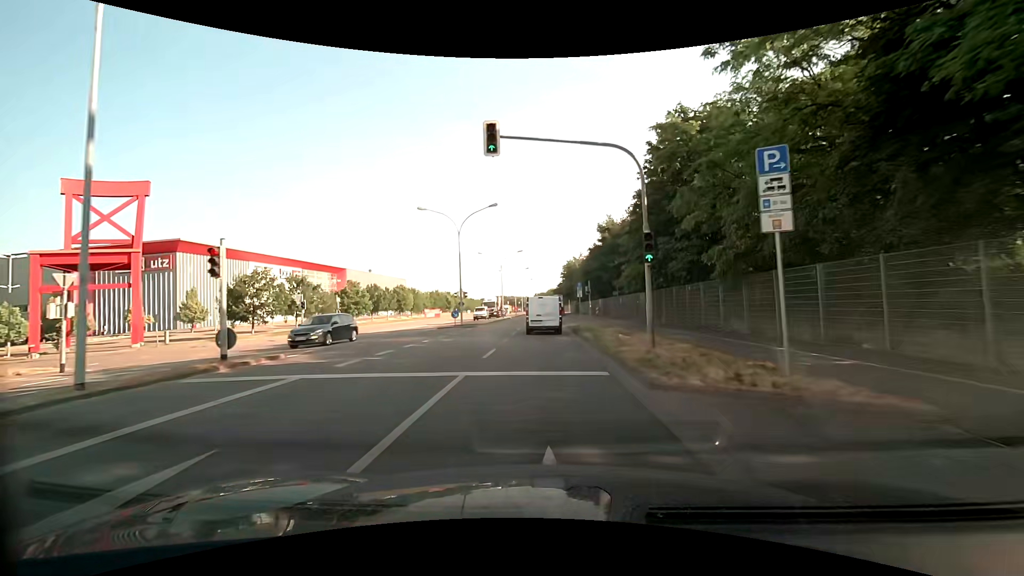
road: secondary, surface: asphalt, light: Day
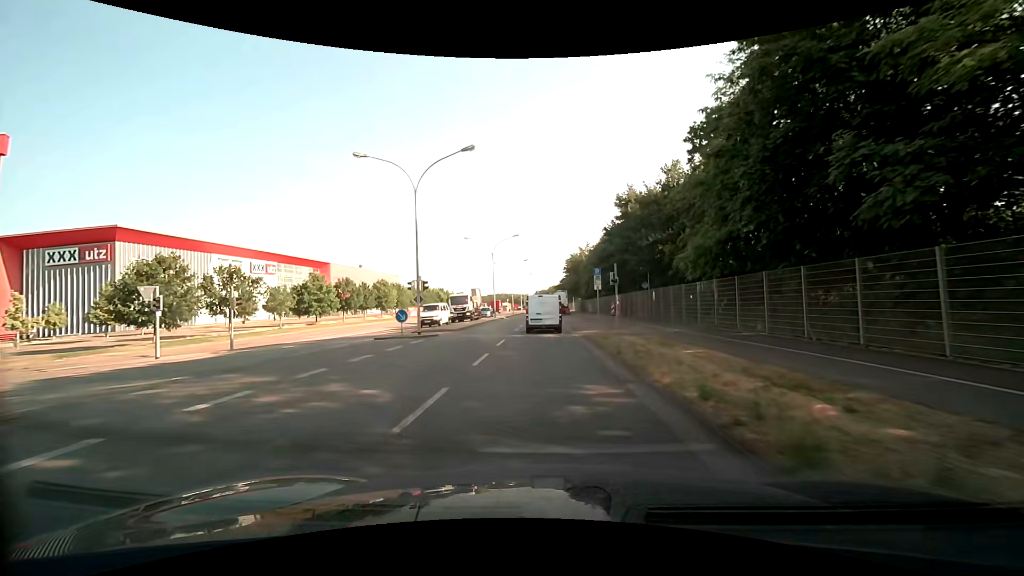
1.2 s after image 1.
(0.0, +14.1) m; 0°
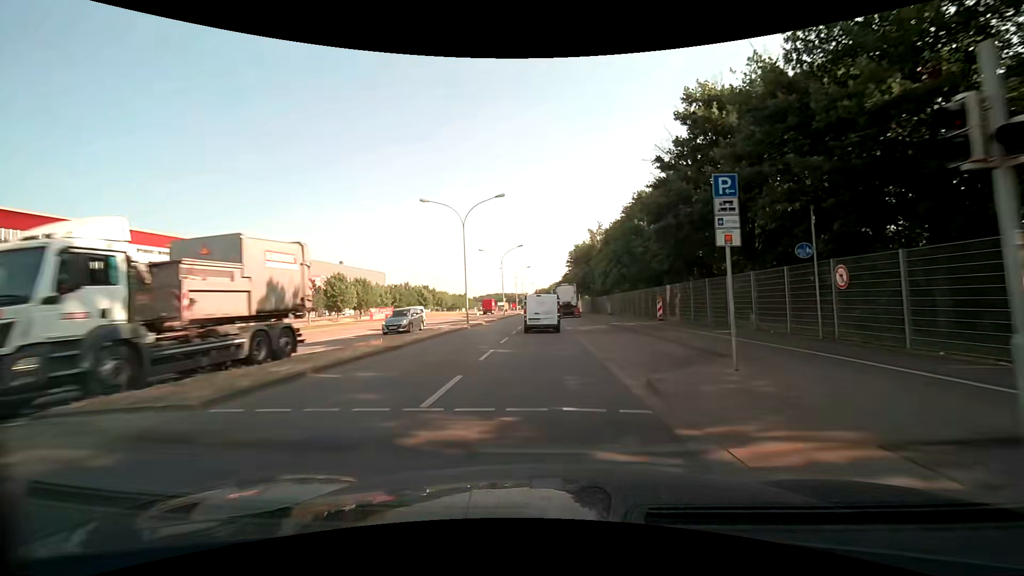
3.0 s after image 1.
(0.0, +21.6) m; 0°
